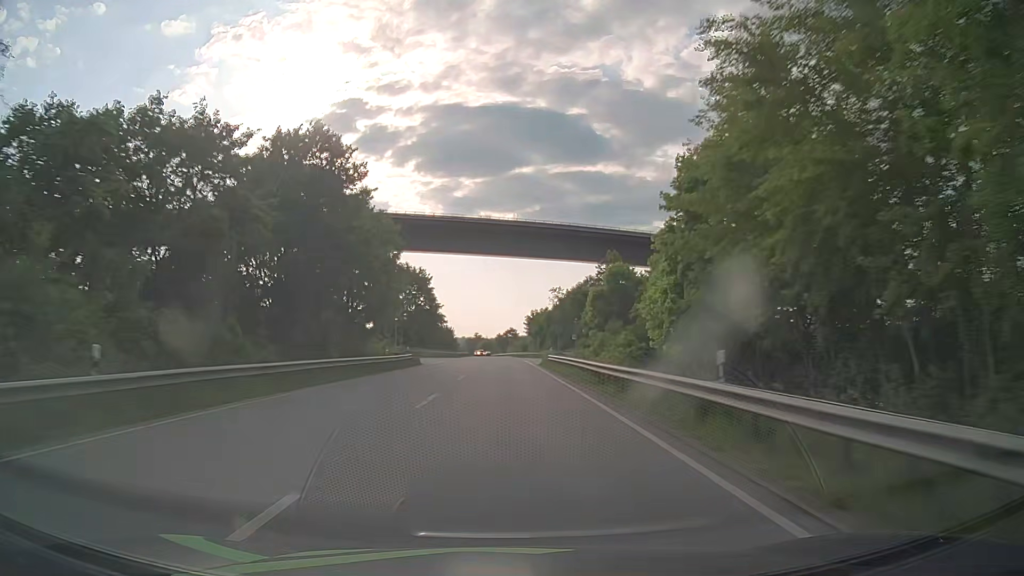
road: primary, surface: asphalt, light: Day
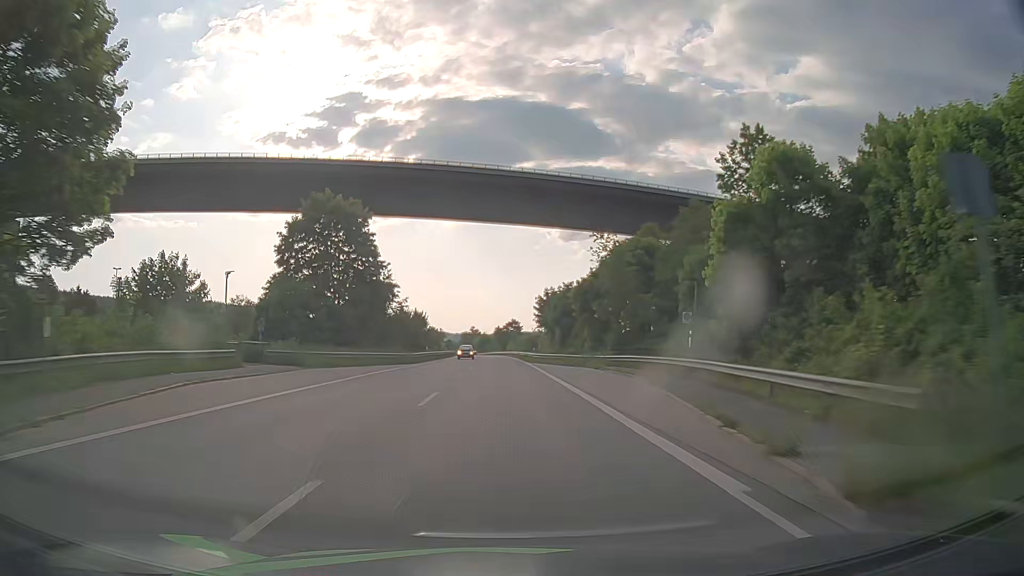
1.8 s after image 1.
(+0.2, +47.6) m; 0°
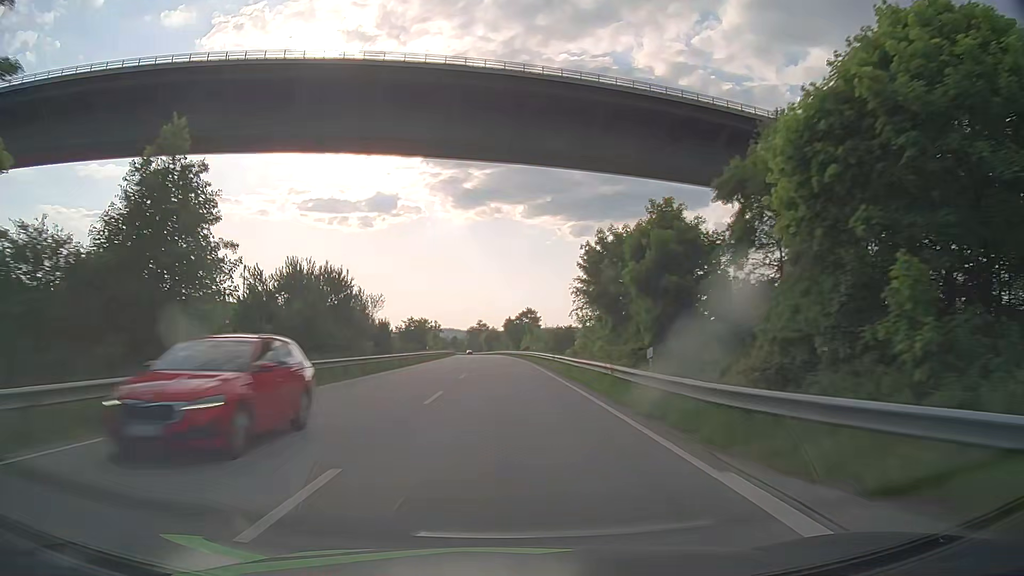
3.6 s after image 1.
(-0.4, +47.6) m; -1°
(0, +10) (0, +20) (0, +30) (0, +40) (0, +50) (-1, +60) (-1, +70) (-1, +80) (-2, +90) (-2, +100) m
